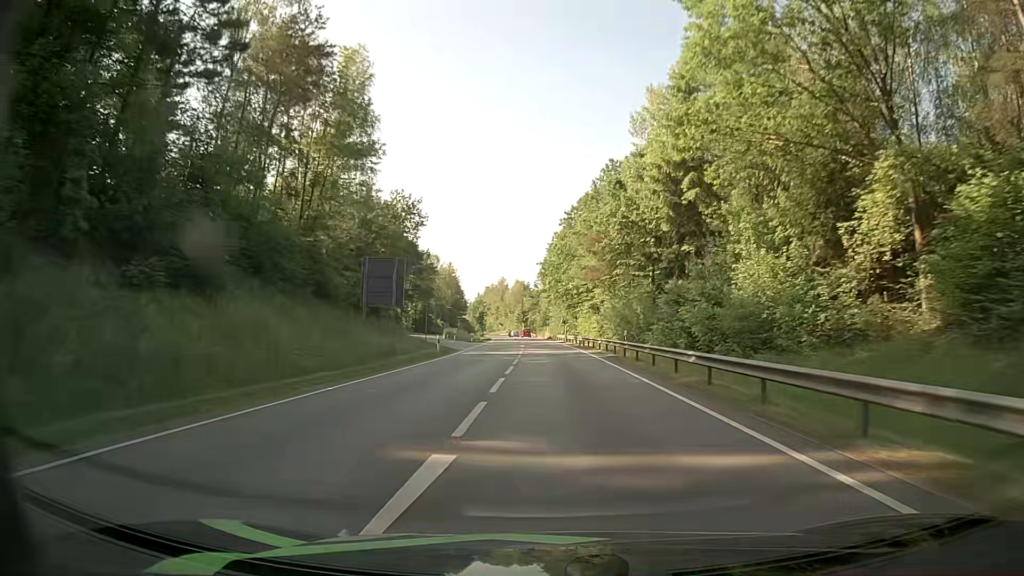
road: primary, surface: asphalt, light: Day
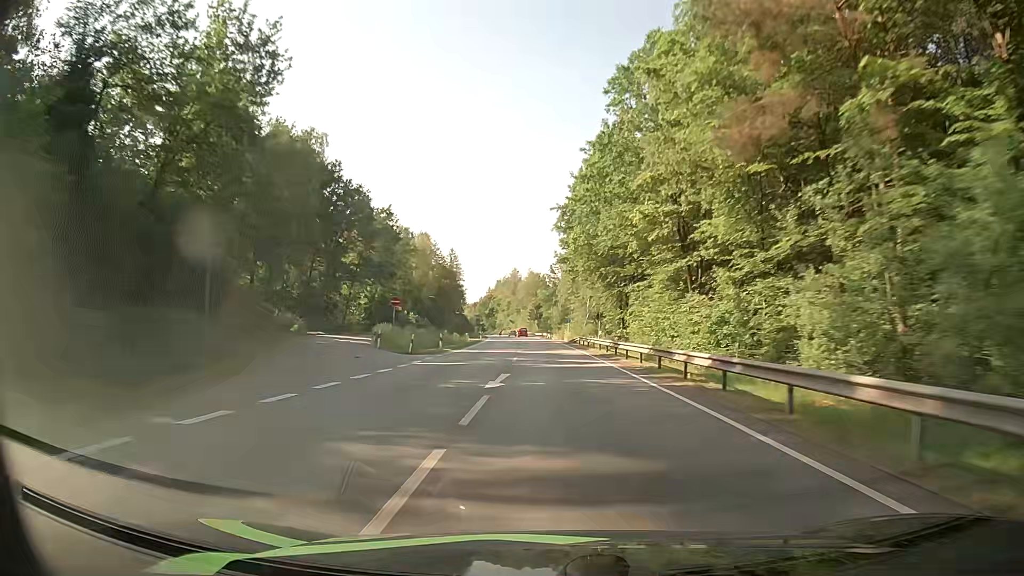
(-0.4, +41.6) m; -1°
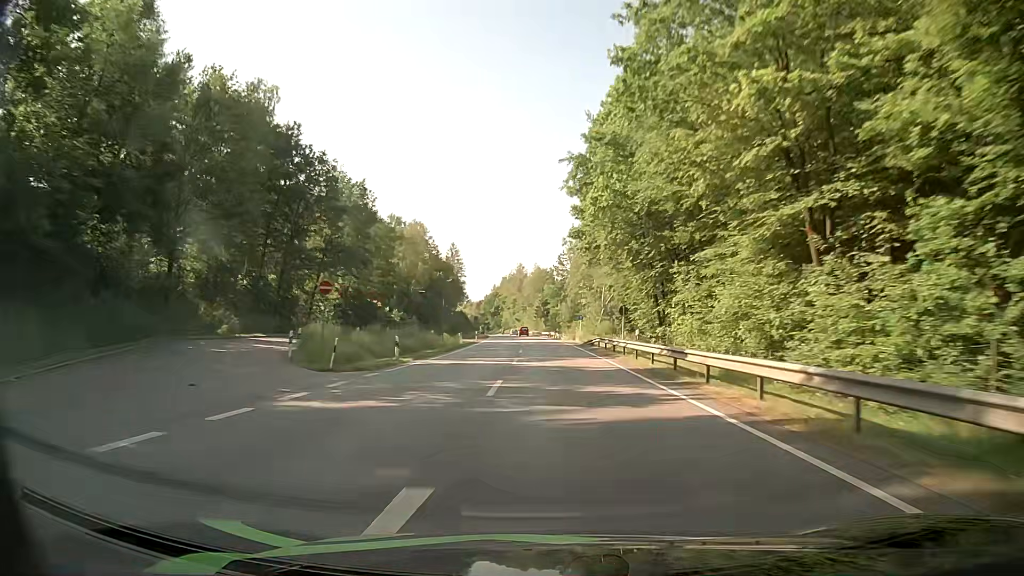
(-0.1, +14.5) m; -1°
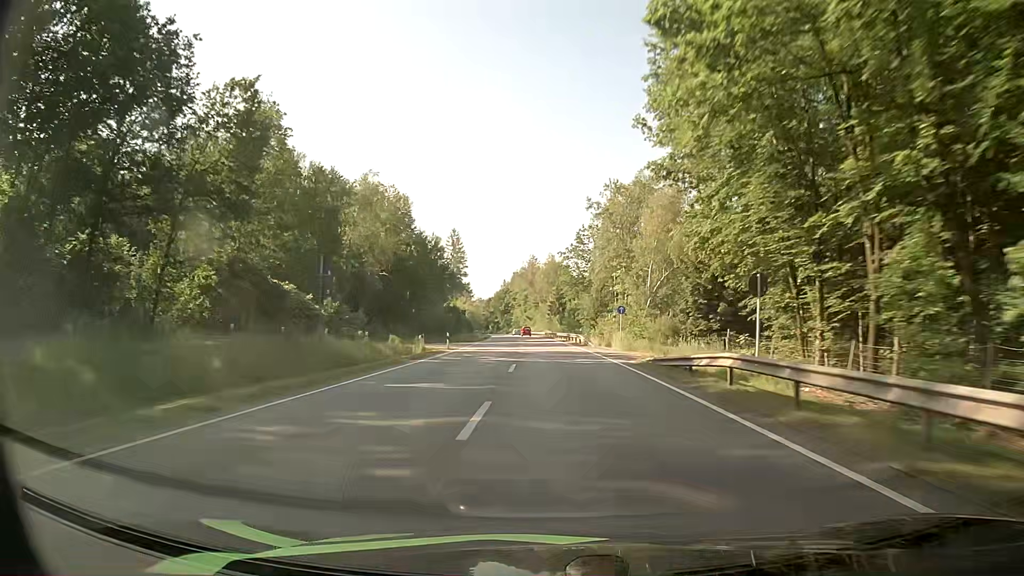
(-0.5, +29.8) m; -2°
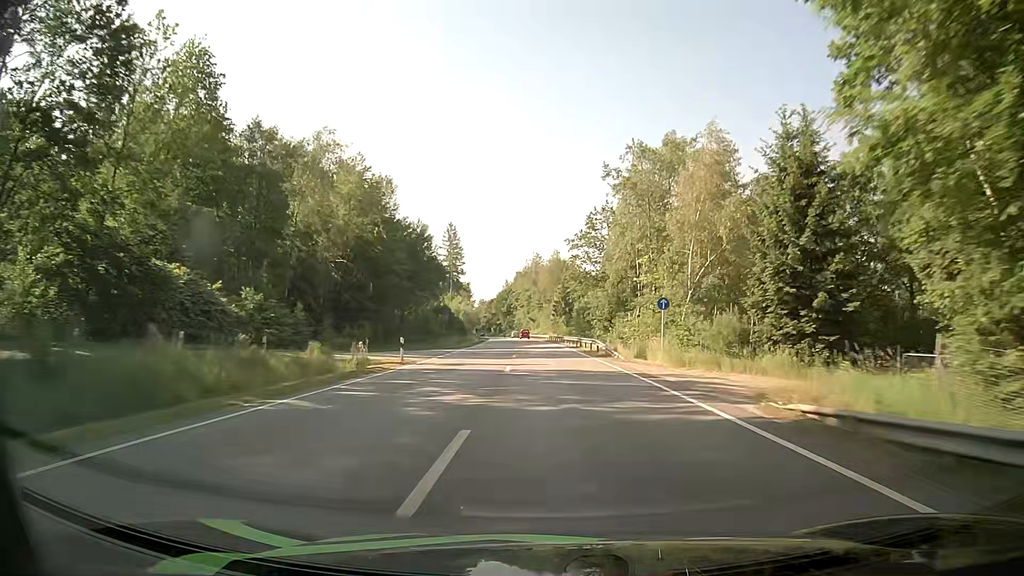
(0.0, +15.3) m; 0°
